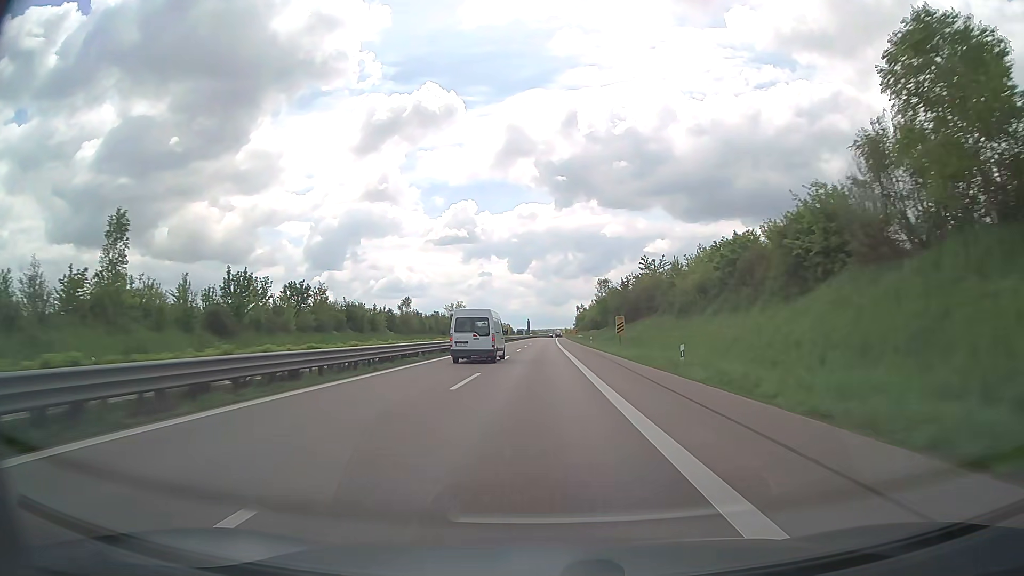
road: trunk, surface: asphalt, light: Day
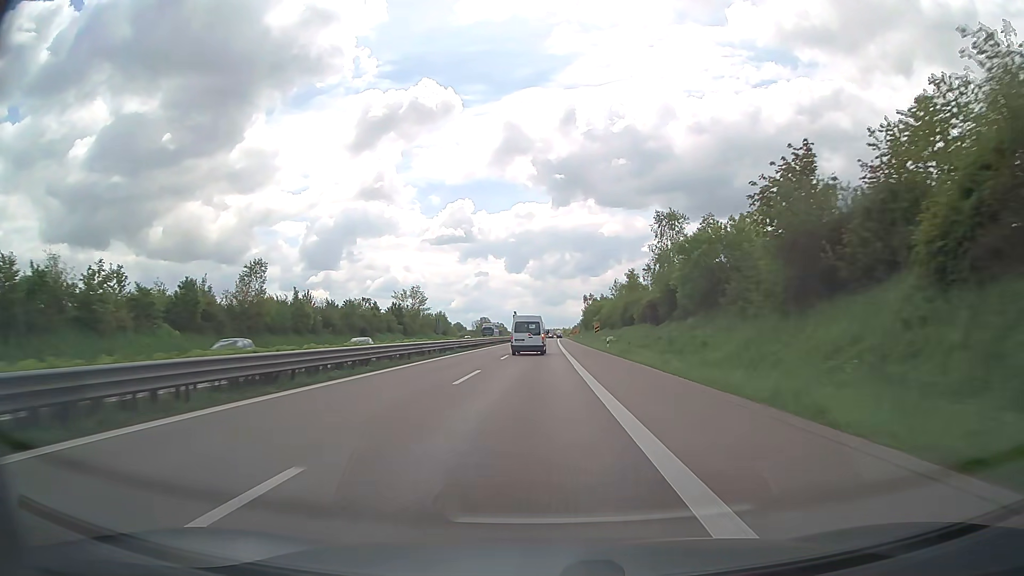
(+0.5, +70.1) m; 0°
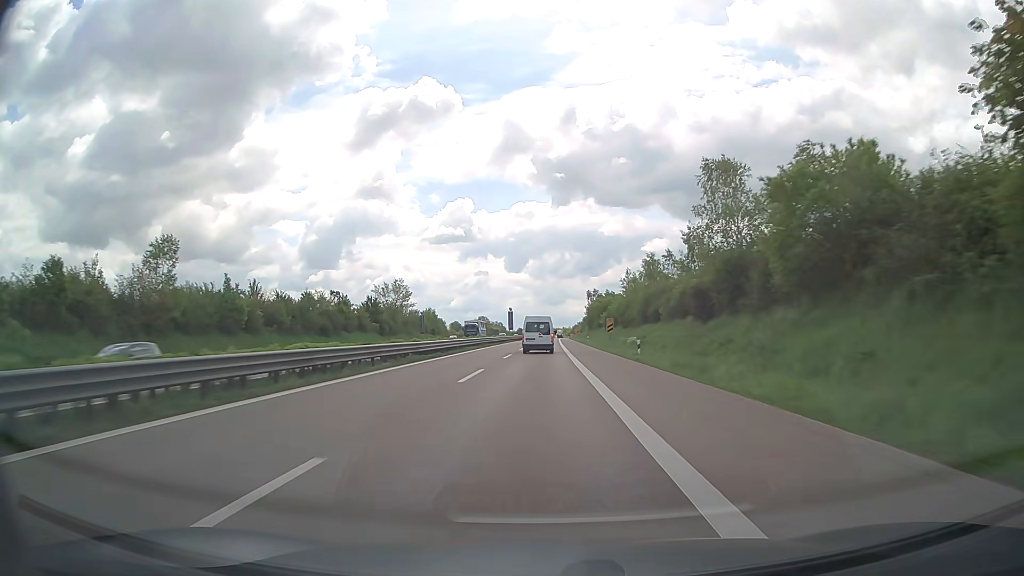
(0.0, +17.5) m; 0°
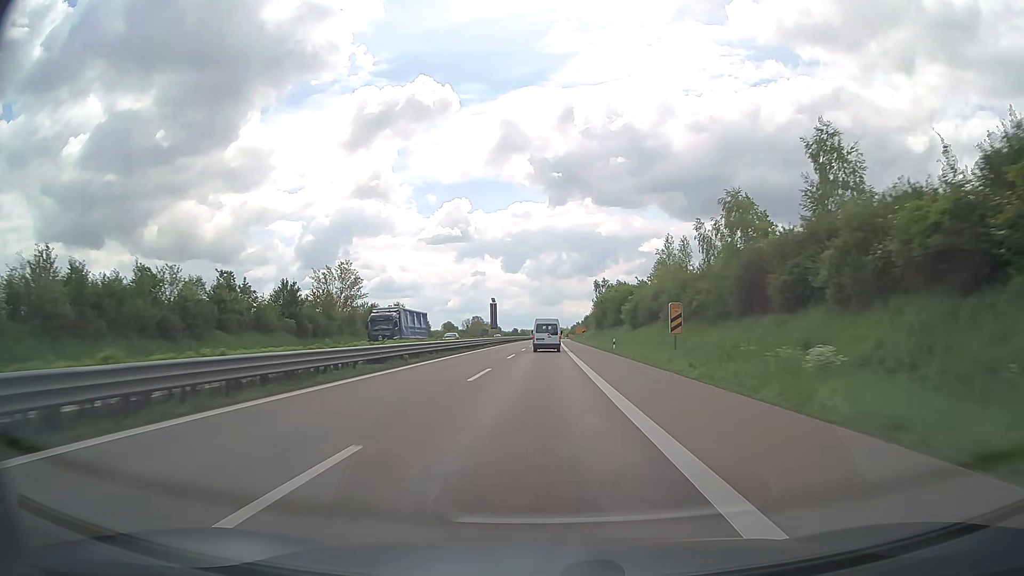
(+0.1, +35.0) m; 0°
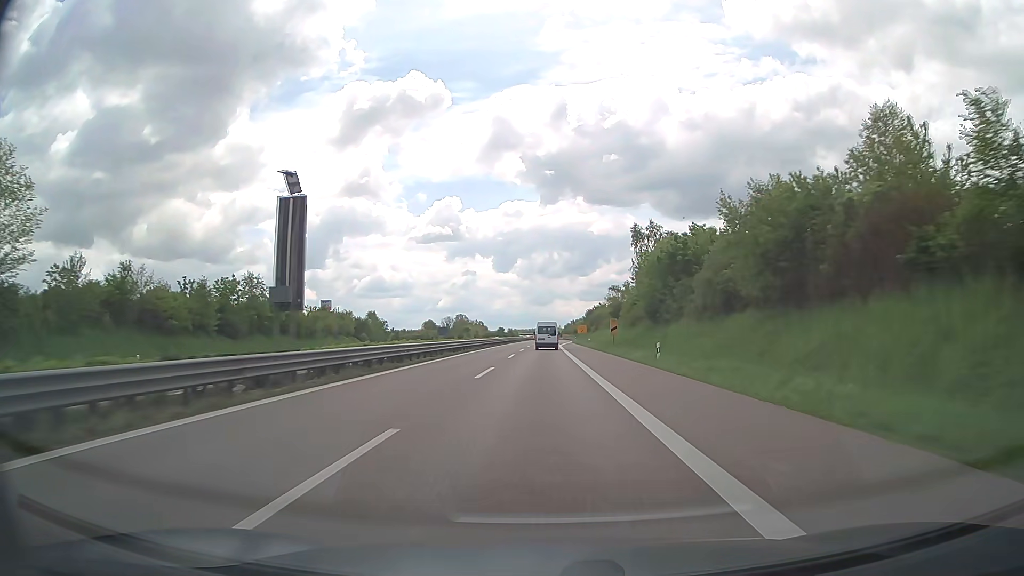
(+0.5, +70.1) m; +1°
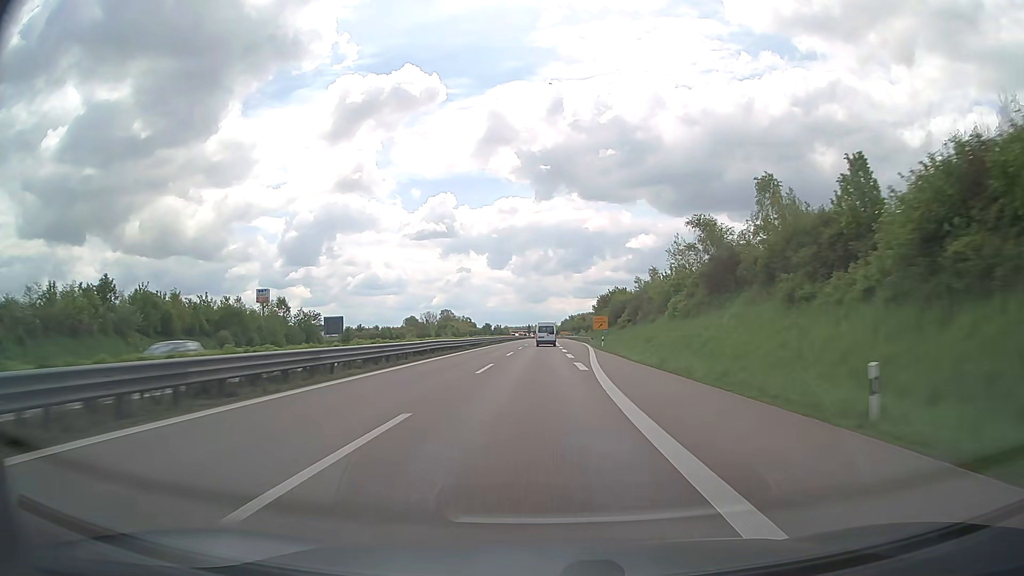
(+0.3, +70.0) m; 0°
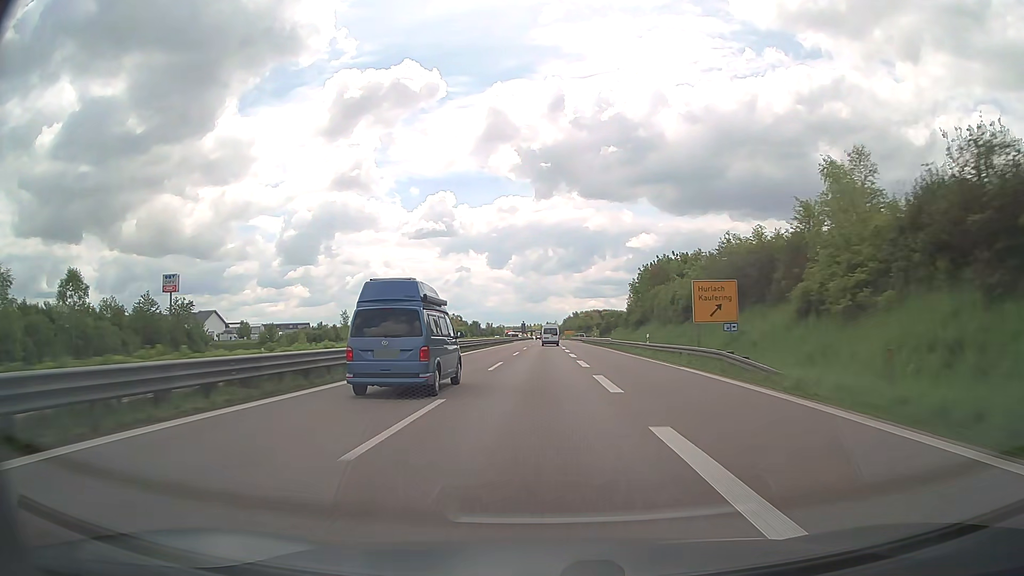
(+0.1, +69.1) m; 0°
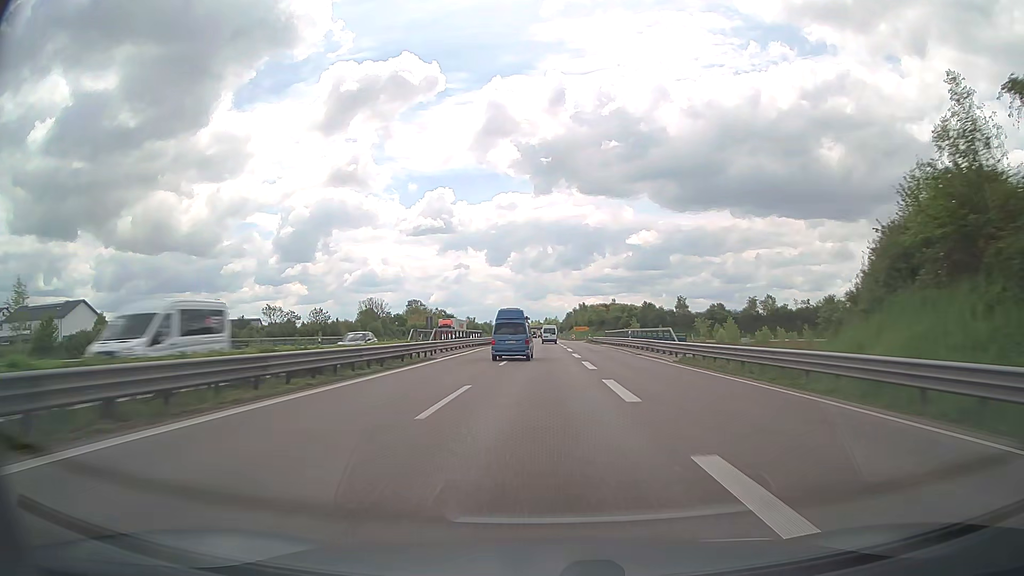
(+0.4, +86.2) m; 0°
(0, +10) (0, +20) (0, +30) (0, +40) (0, +50) (0, +60) (0, +70) (0, +80) (0, +90) (0, +100) m
